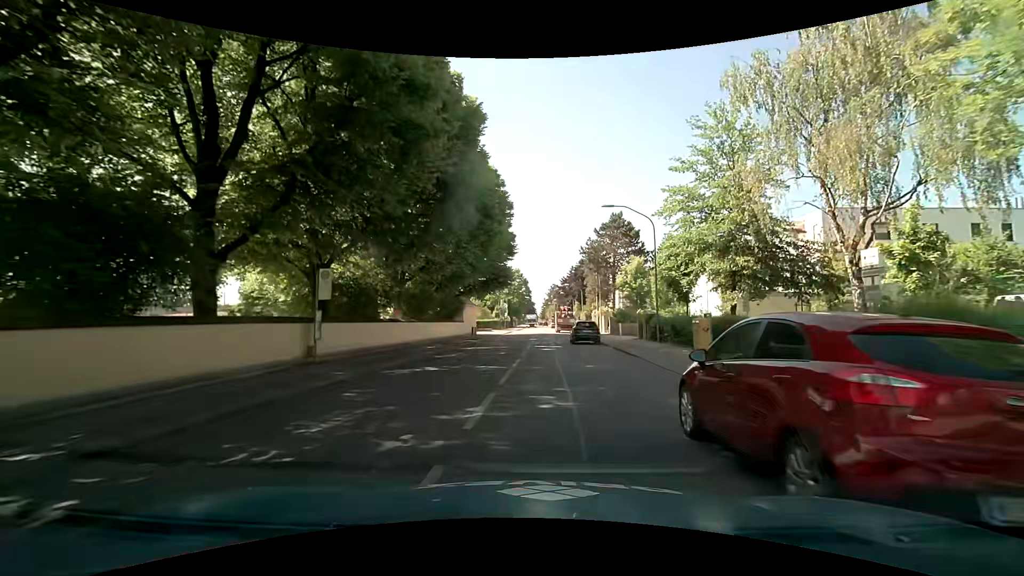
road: secondary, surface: asphalt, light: Day
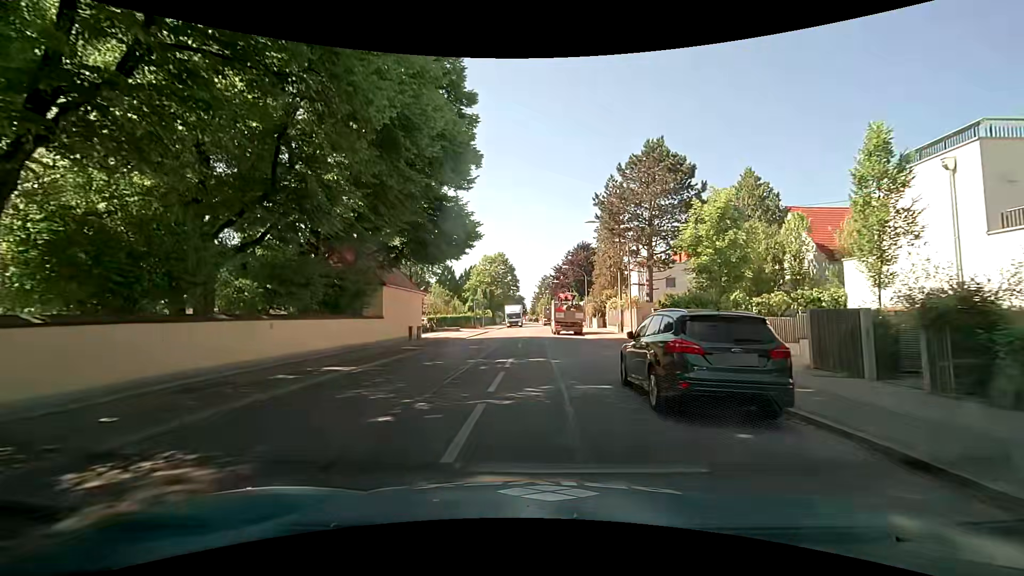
(+0.6, +23.9) m; +1°
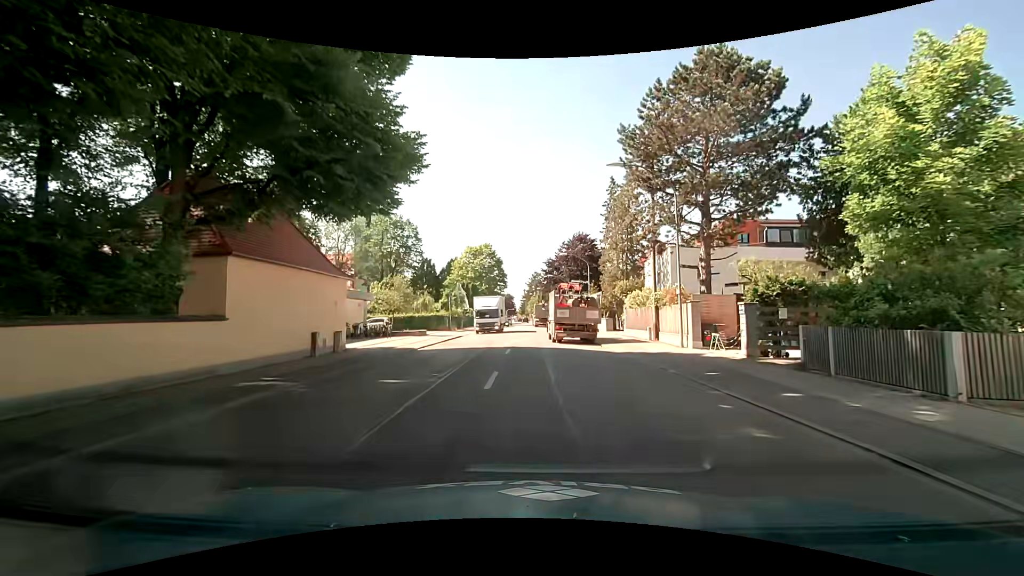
(+0.1, +13.3) m; +2°
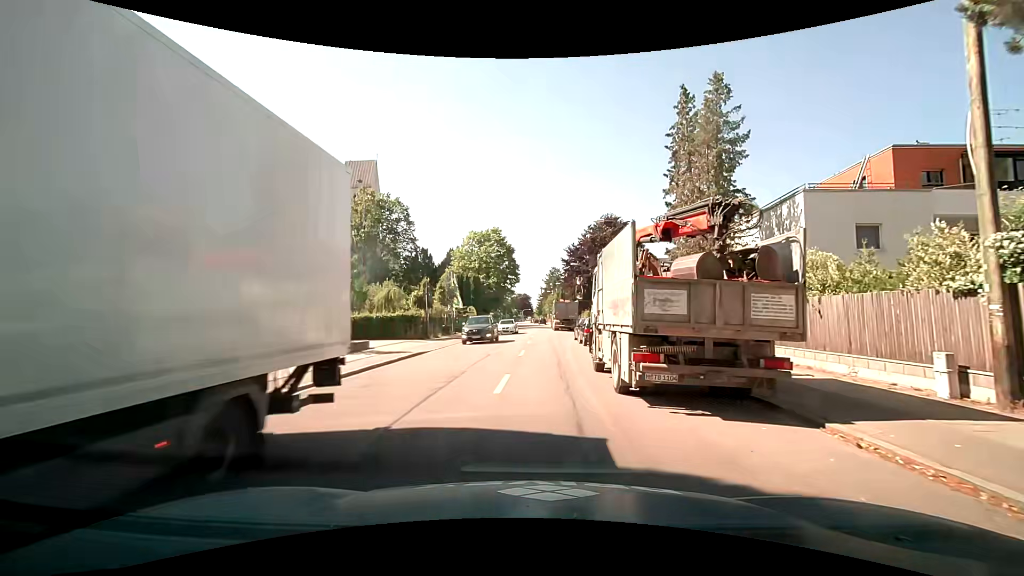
(-0.1, +18.1) m; -1°
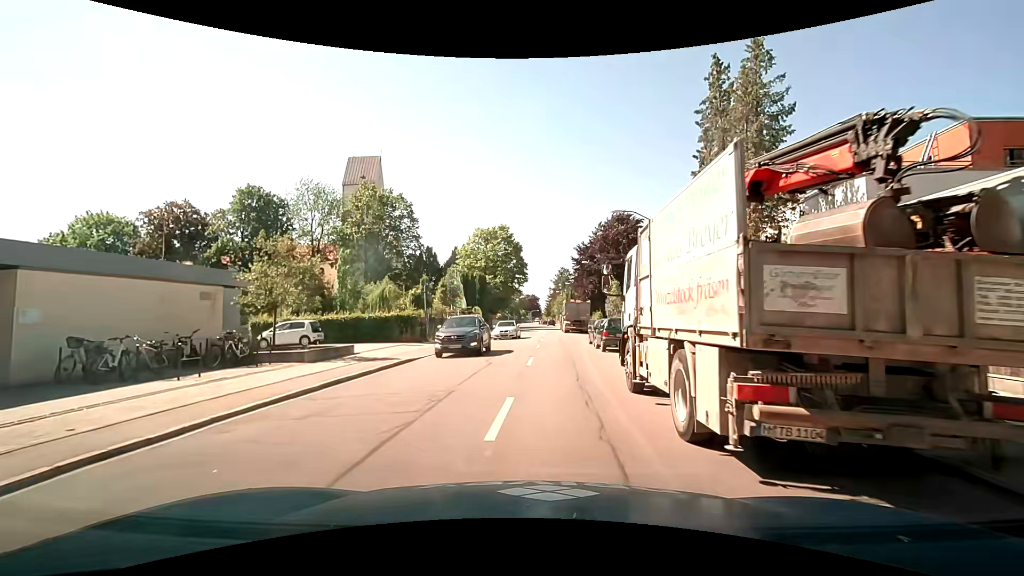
(-0.1, +3.4) m; -1°
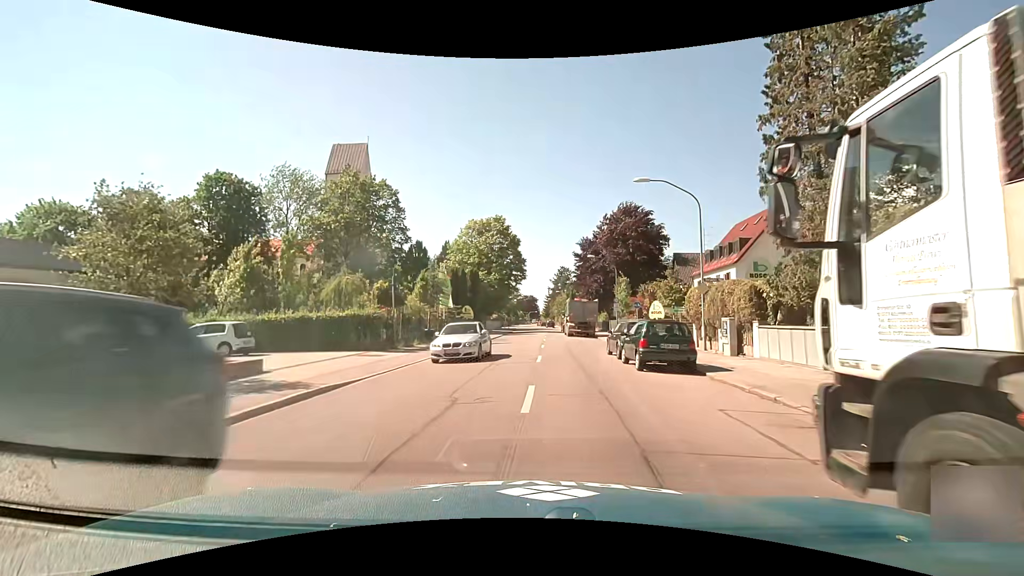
(-0.2, +7.4) m; 0°
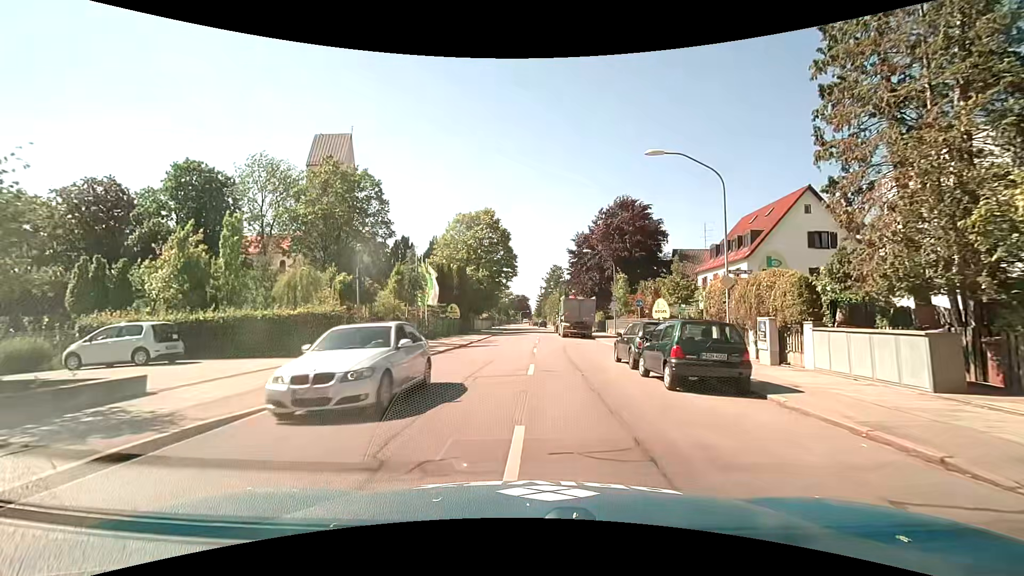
(0.0, +4.0) m; +1°
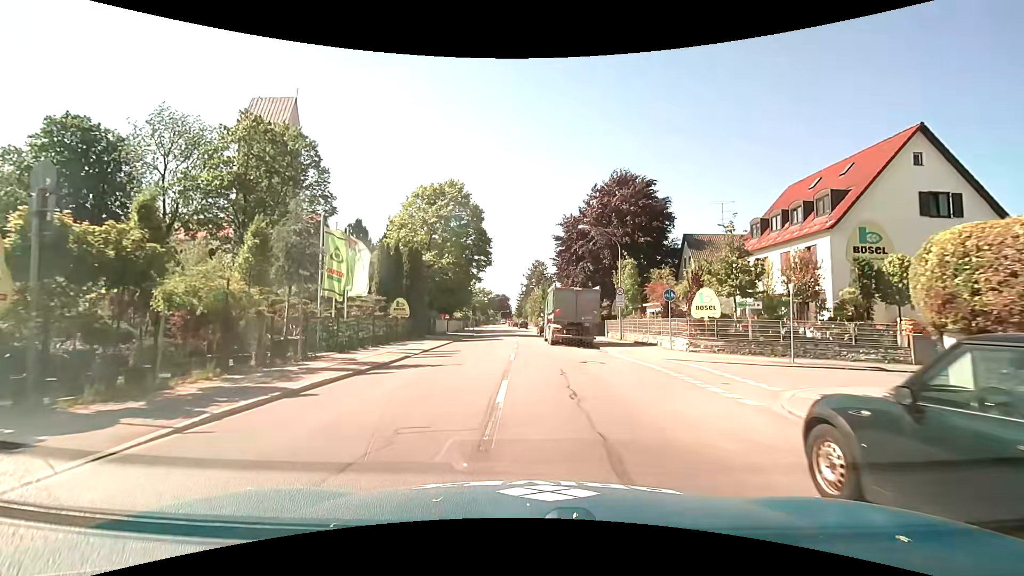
(+0.2, +13.2) m; +1°
(0, +10) (0, +20) (-1, +30) (-1, +40) (-1, +50) (-1, +60) (-1, +70) (-2, +80) (-3, +90) (-4, +100) m
